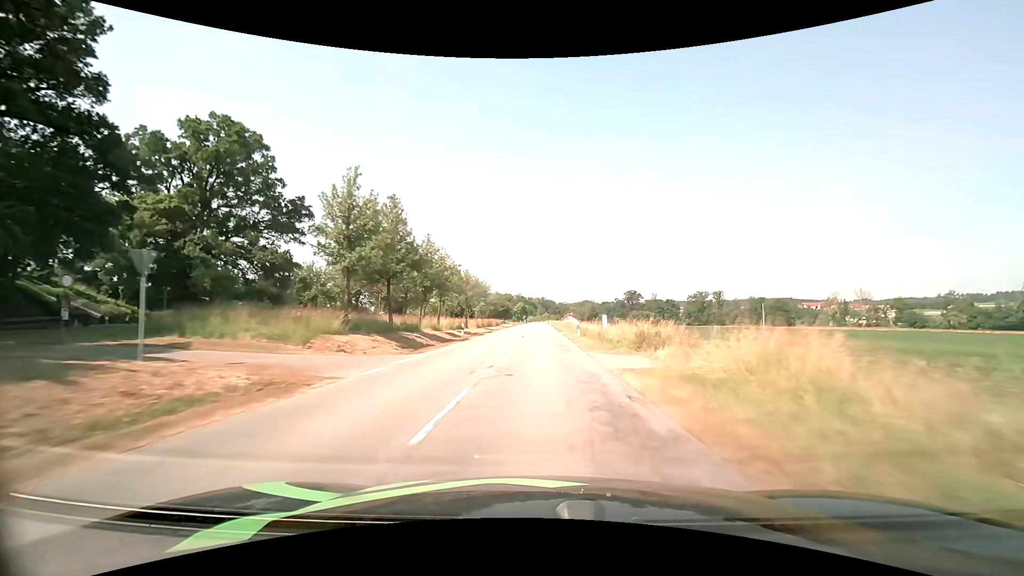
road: secondary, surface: asphalt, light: Day
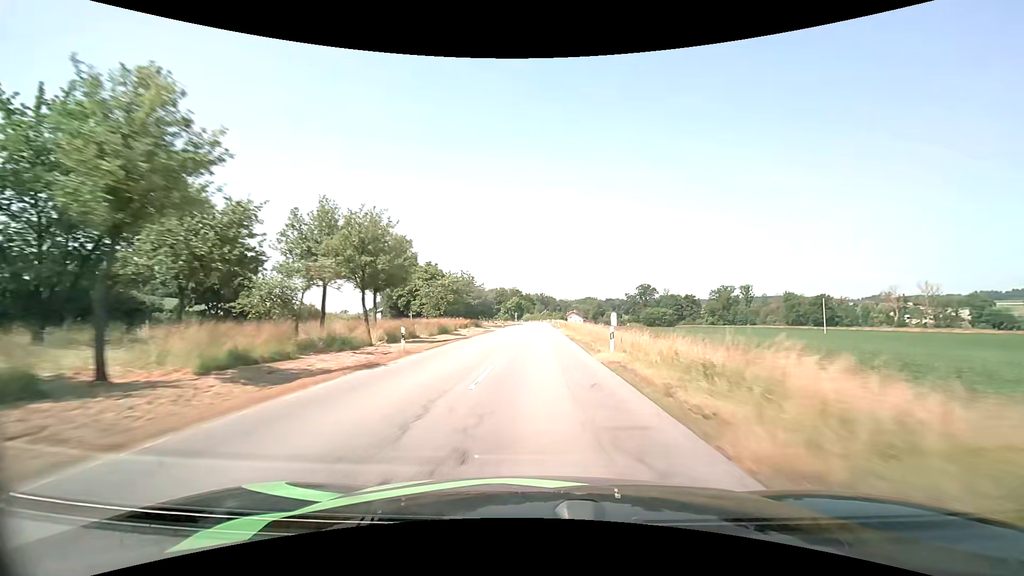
(+0.1, +56.2) m; 0°
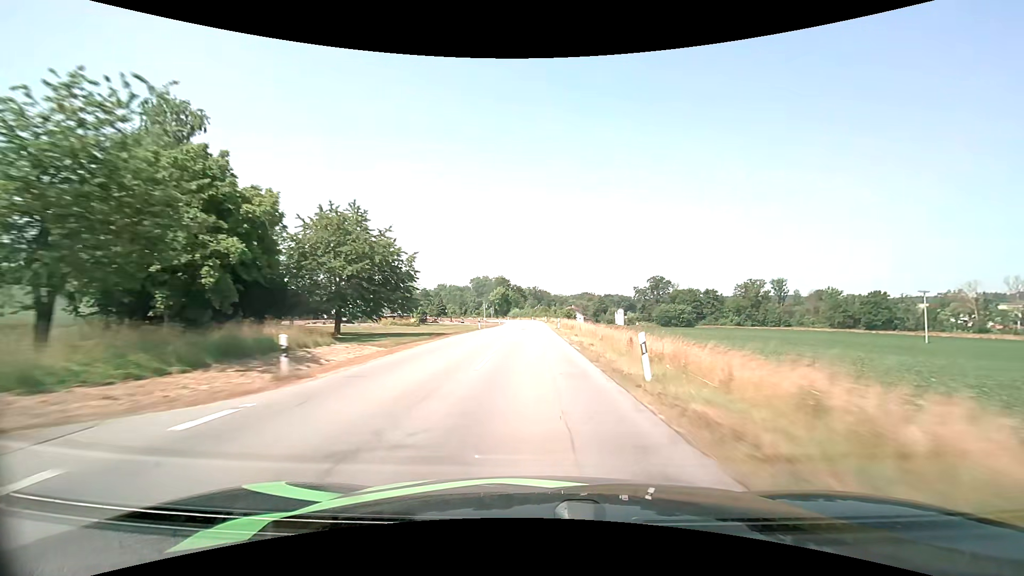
(+0.4, +57.5) m; +1°
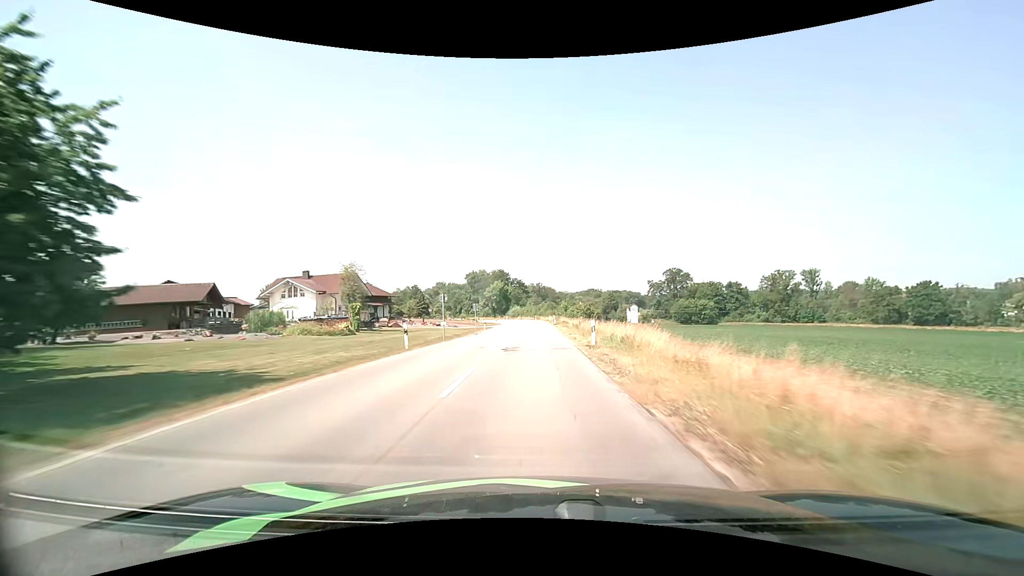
(0.0, +27.9) m; 0°
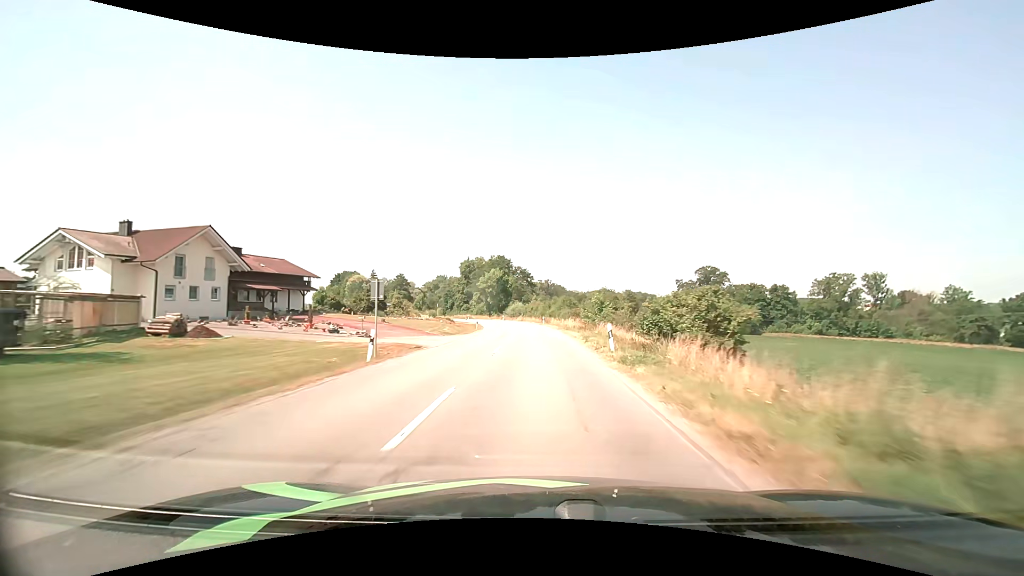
(-0.3, +38.8) m; -1°
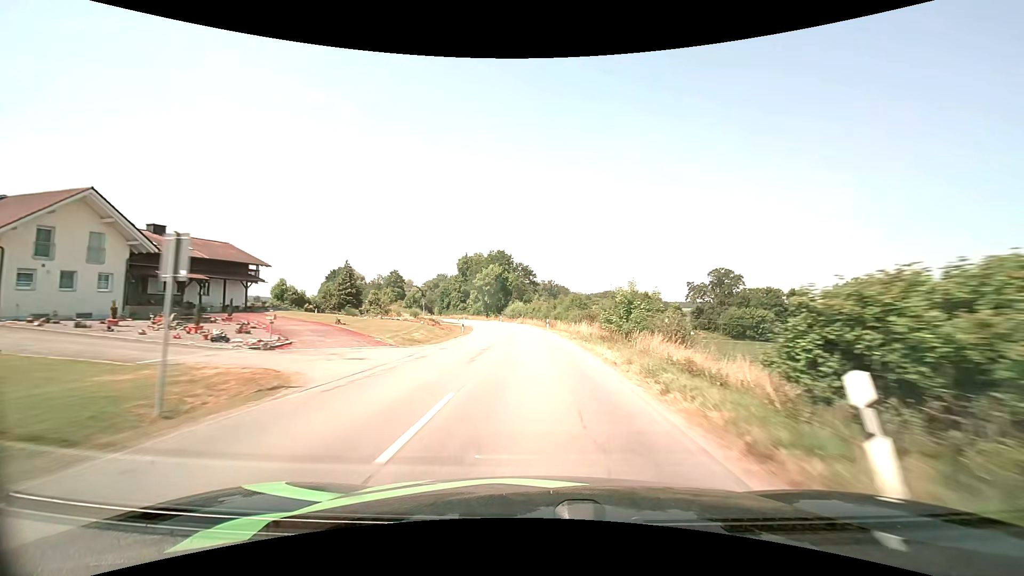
(-0.1, +12.3) m; 0°
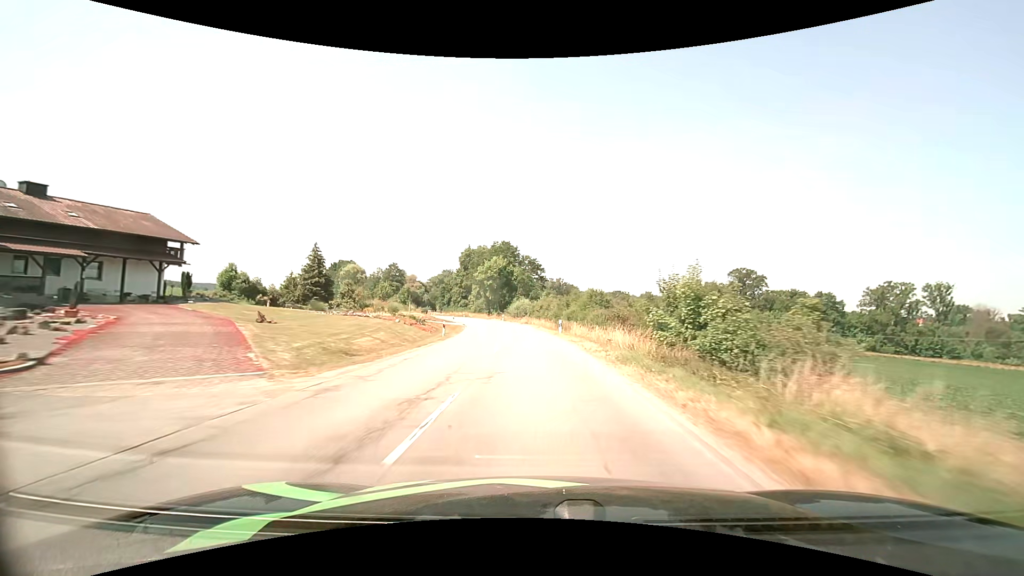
(-0.1, +12.2) m; -1°
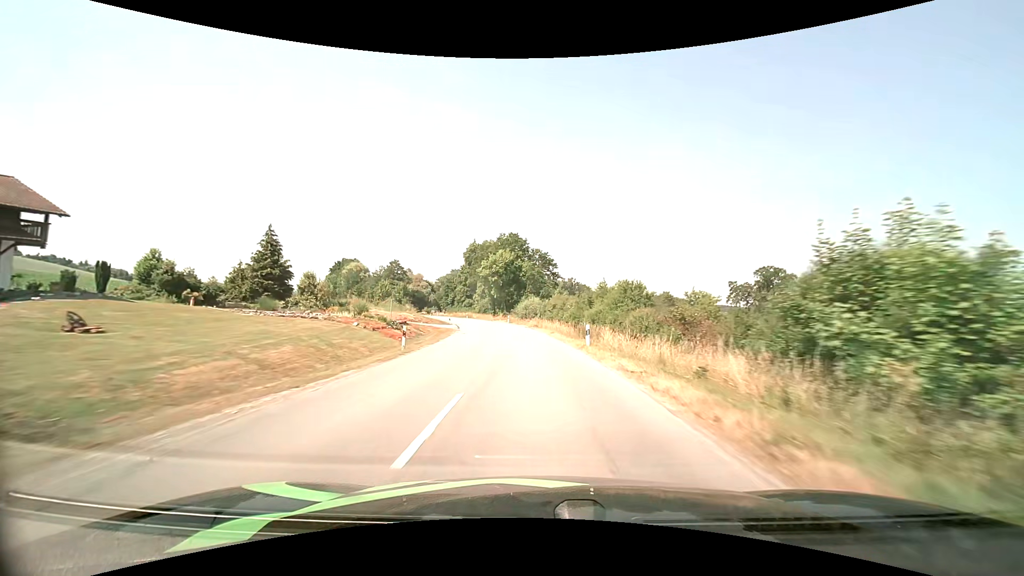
(-0.1, +12.1) m; -1°
(0, +10) (0, +20) (-1, +30) (-2, +40) (-3, +50) (-5, +60) (-7, +70) (-9, +79) (-12, +89) (-15, +98) m
